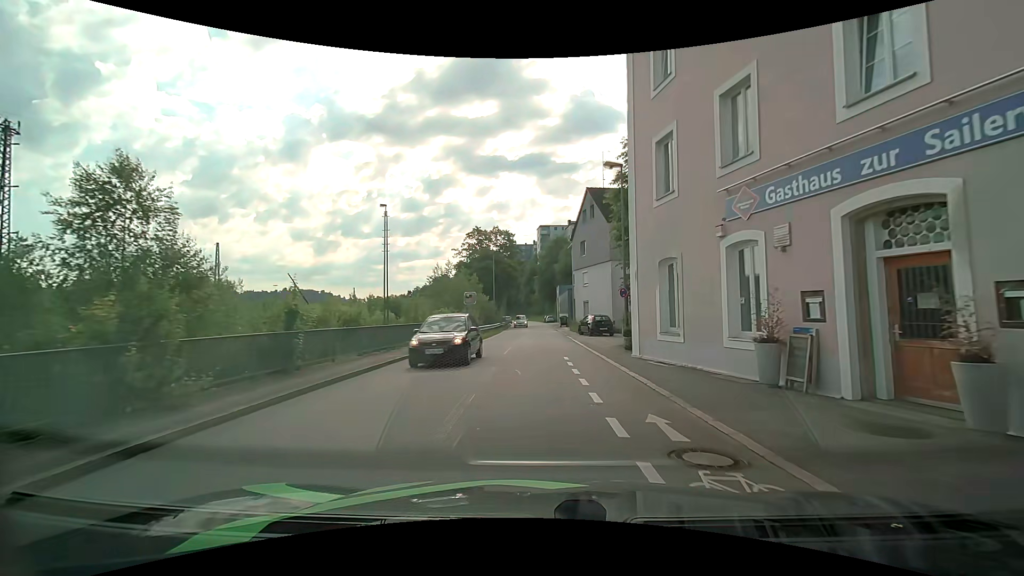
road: residential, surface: asphalt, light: Day
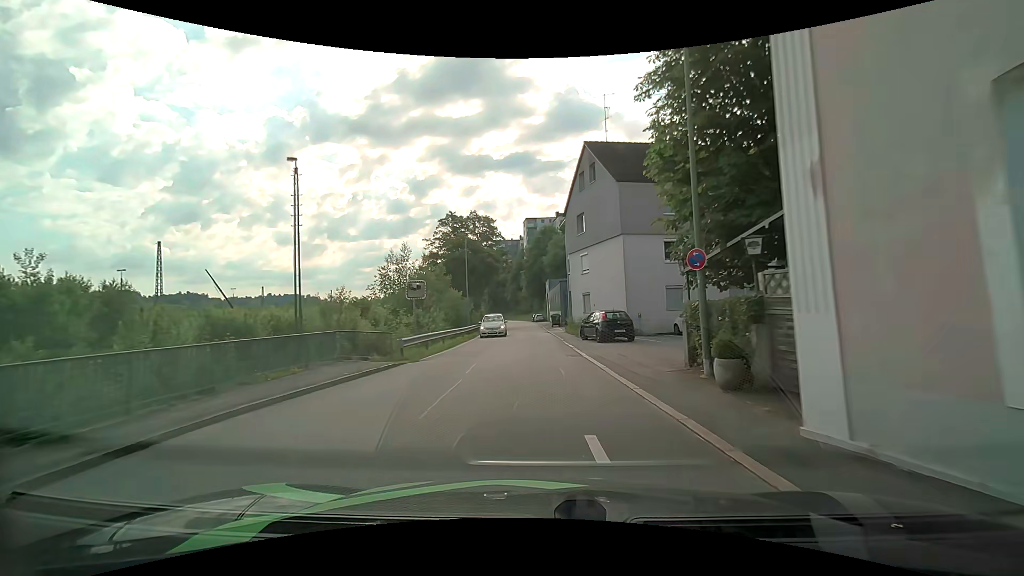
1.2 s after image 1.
(+0.2, +11.4) m; +2°
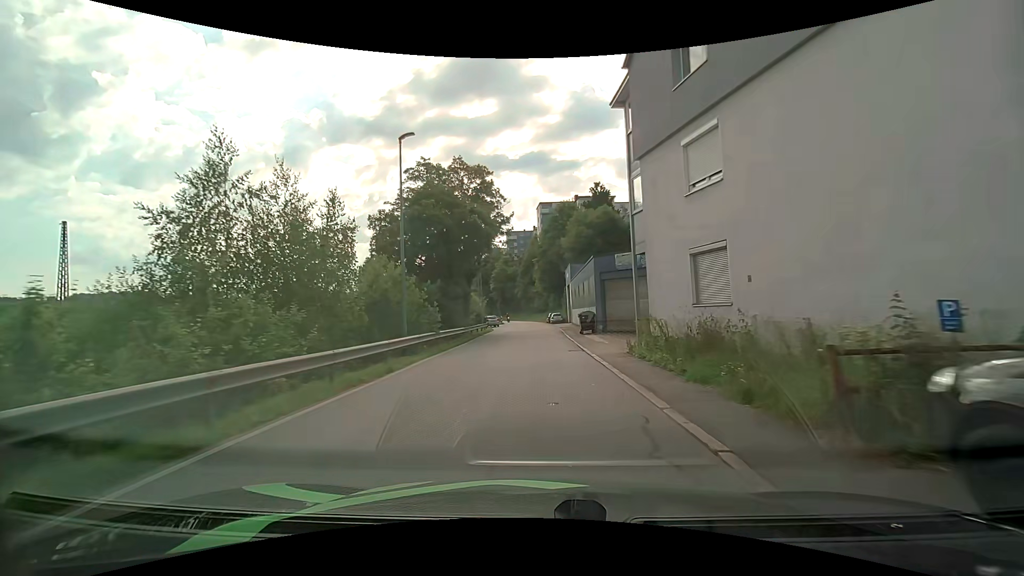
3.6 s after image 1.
(-0.2, +22.6) m; -2°
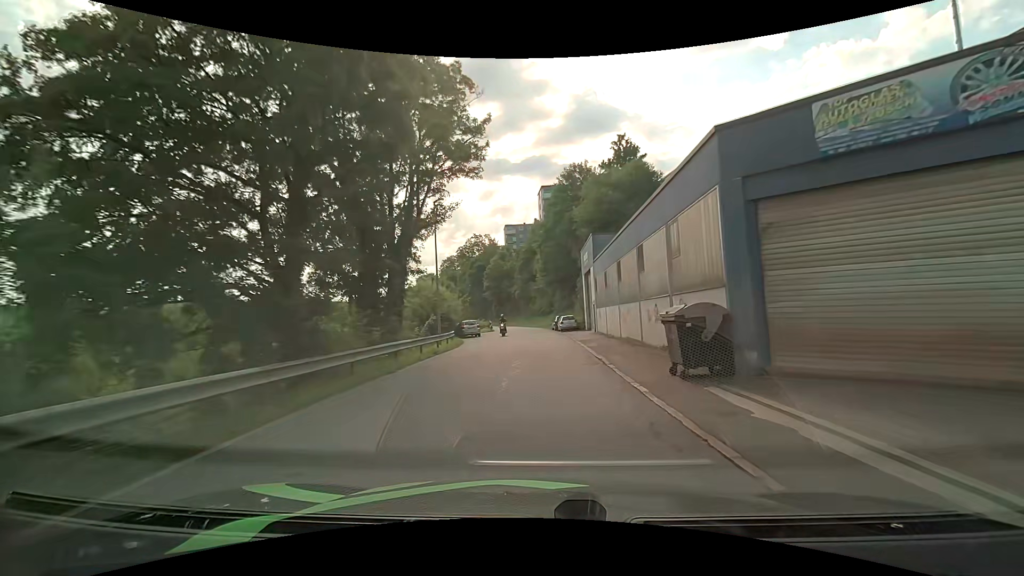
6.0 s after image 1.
(0.0, +22.4) m; 0°
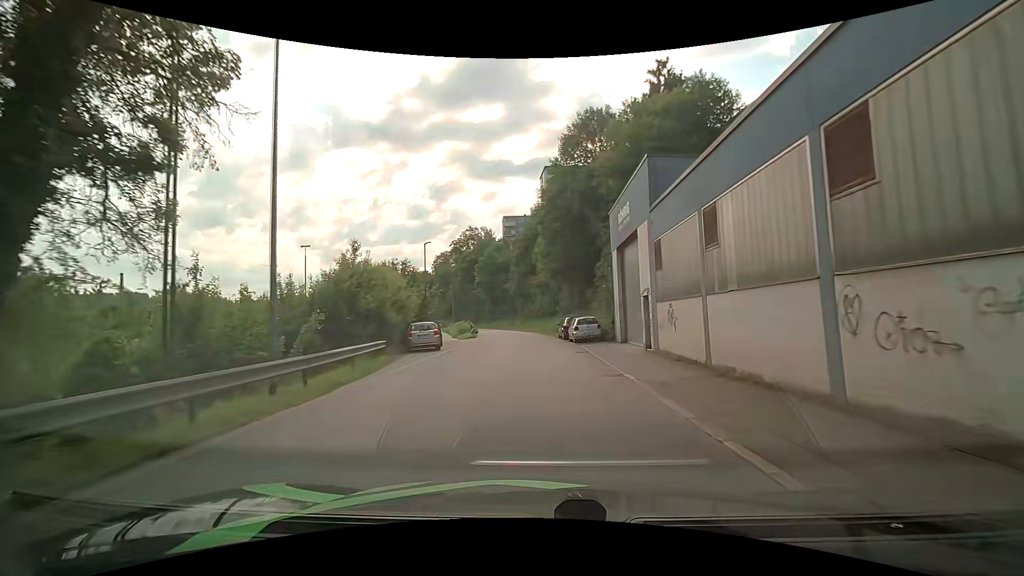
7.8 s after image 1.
(0.0, +17.4) m; 0°
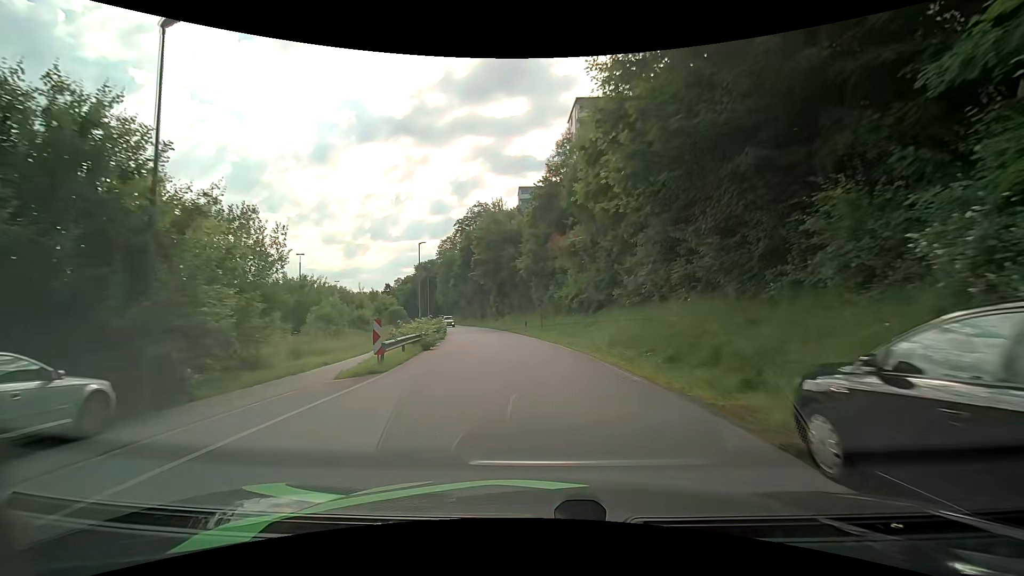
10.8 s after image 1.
(-0.6, +31.1) m; -2°
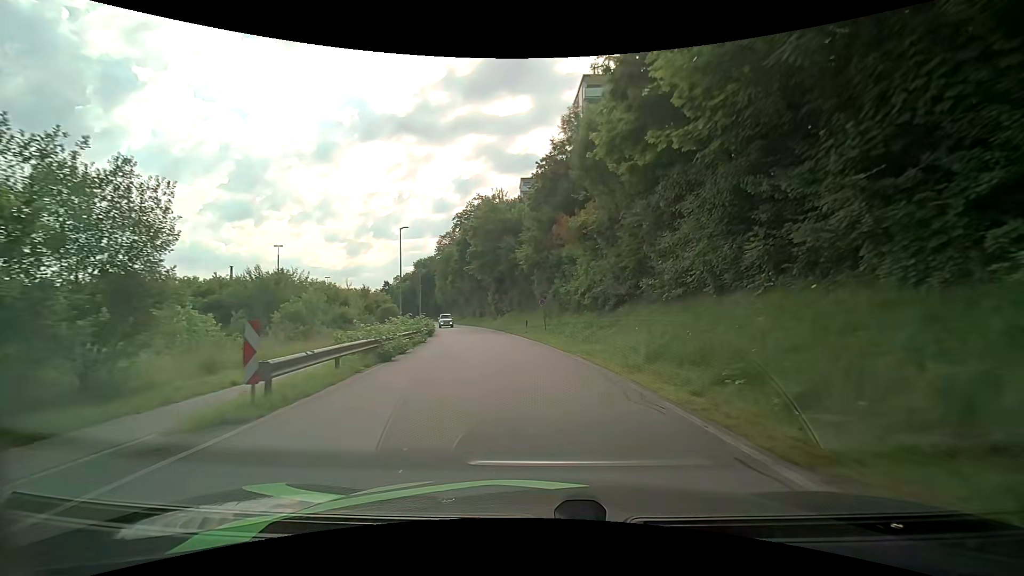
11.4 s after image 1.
(-0.1, +6.4) m; -1°
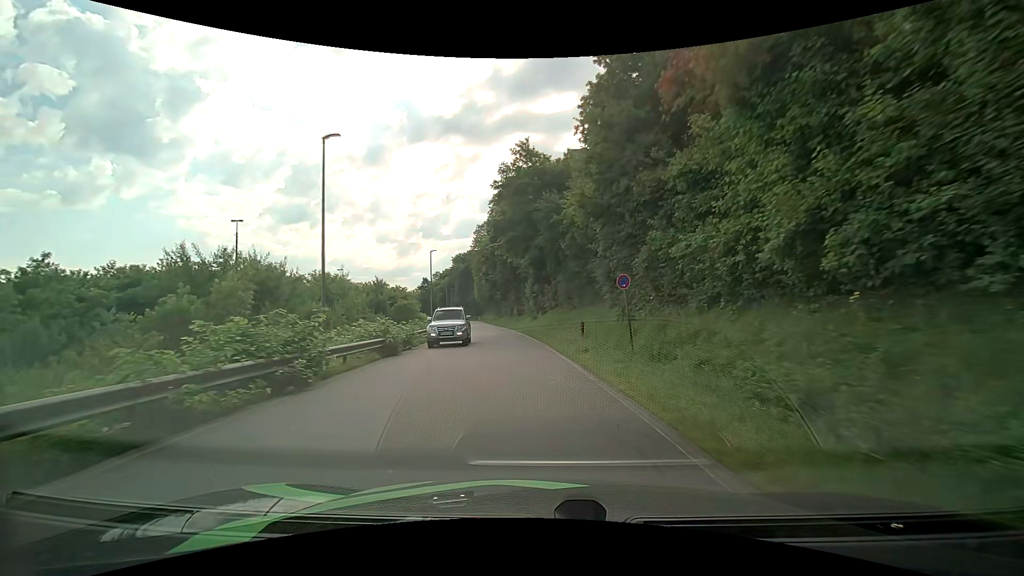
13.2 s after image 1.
(-0.6, +18.7) m; -6°
(0, +10) (-1, +20) (-2, +30) (-3, +40) (-4, +50) (-6, +60) (-7, +70) (-8, +79) (-10, +89) (-11, +99) m
